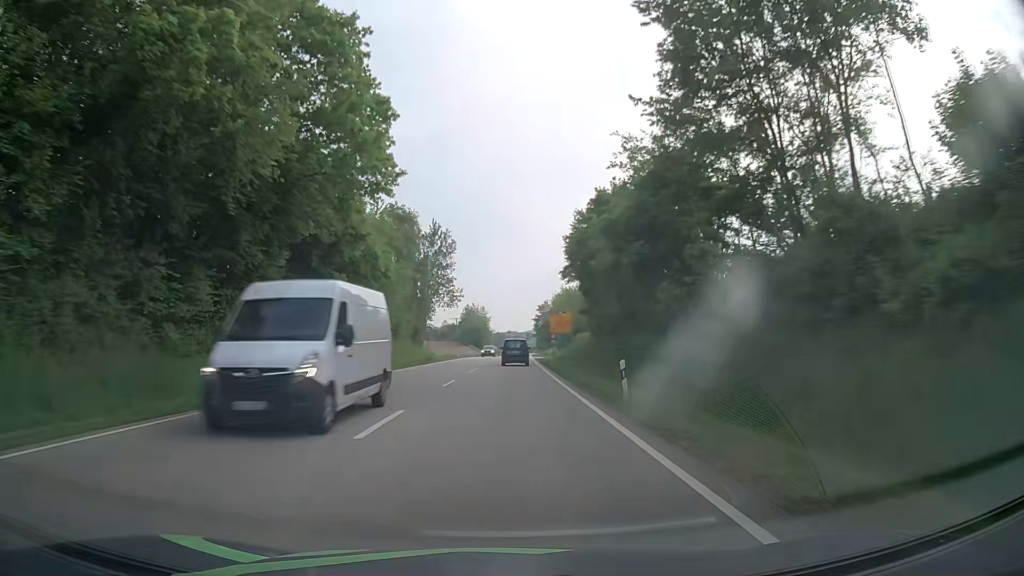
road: primary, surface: asphalt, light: Day
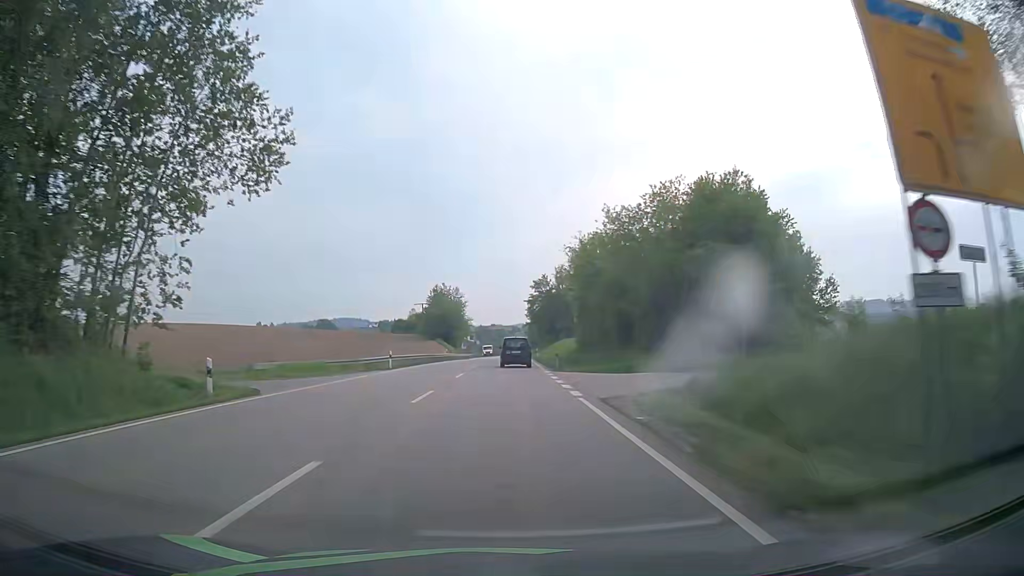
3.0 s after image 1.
(+0.9, +66.6) m; +1°
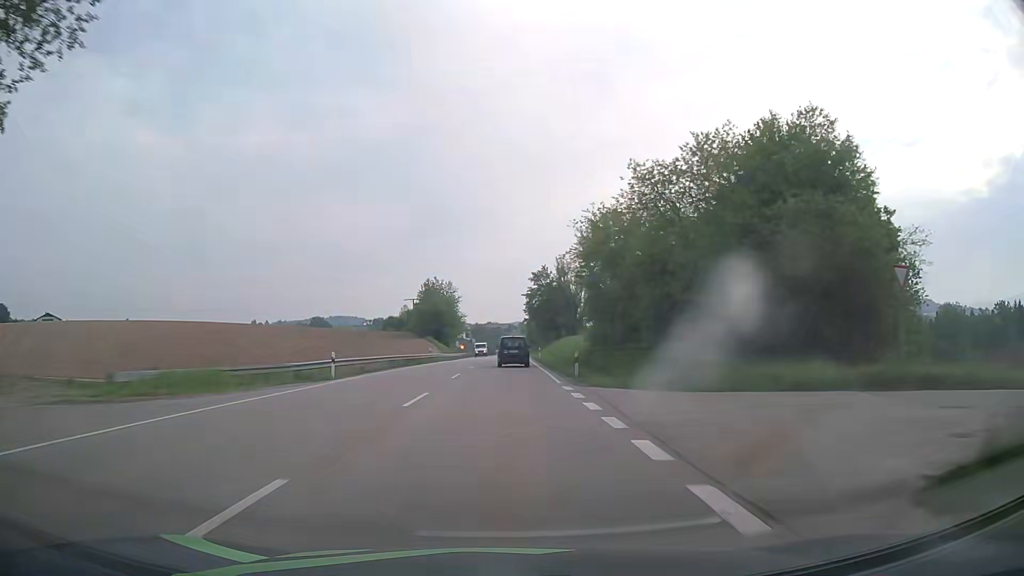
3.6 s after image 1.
(0.0, +12.9) m; 0°
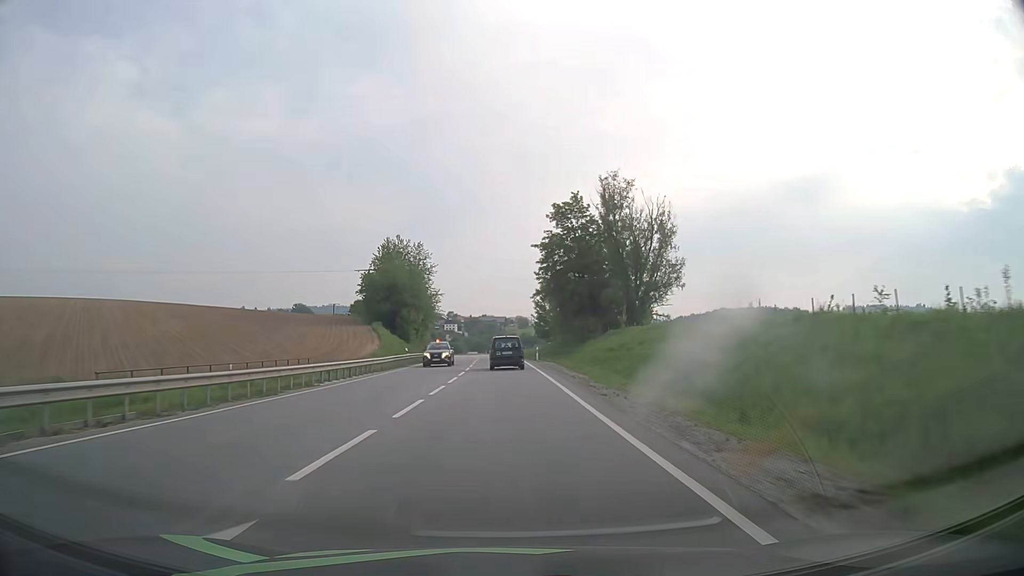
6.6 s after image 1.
(+0.3, +61.5) m; +1°
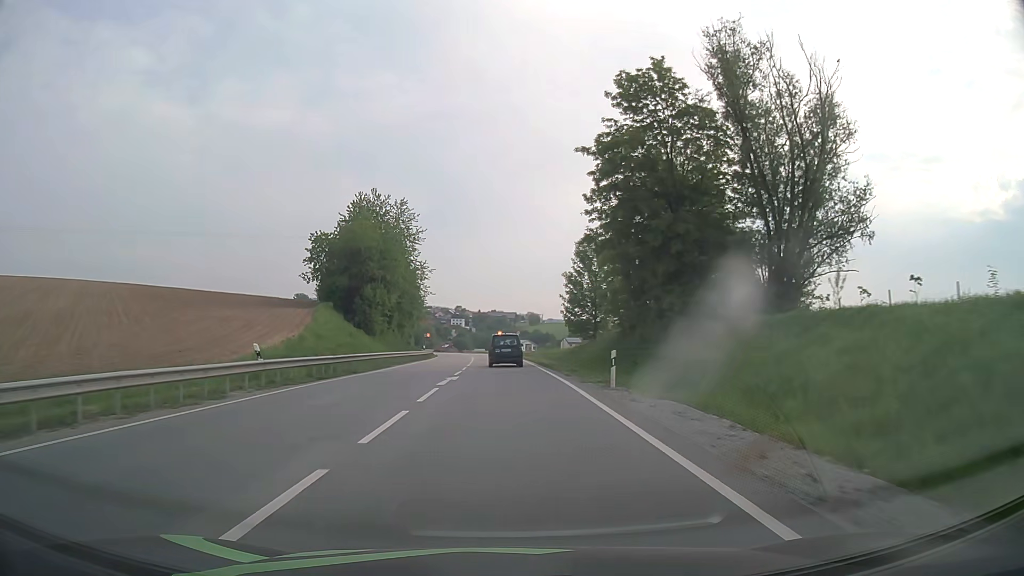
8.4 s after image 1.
(-0.4, +33.9) m; -1°
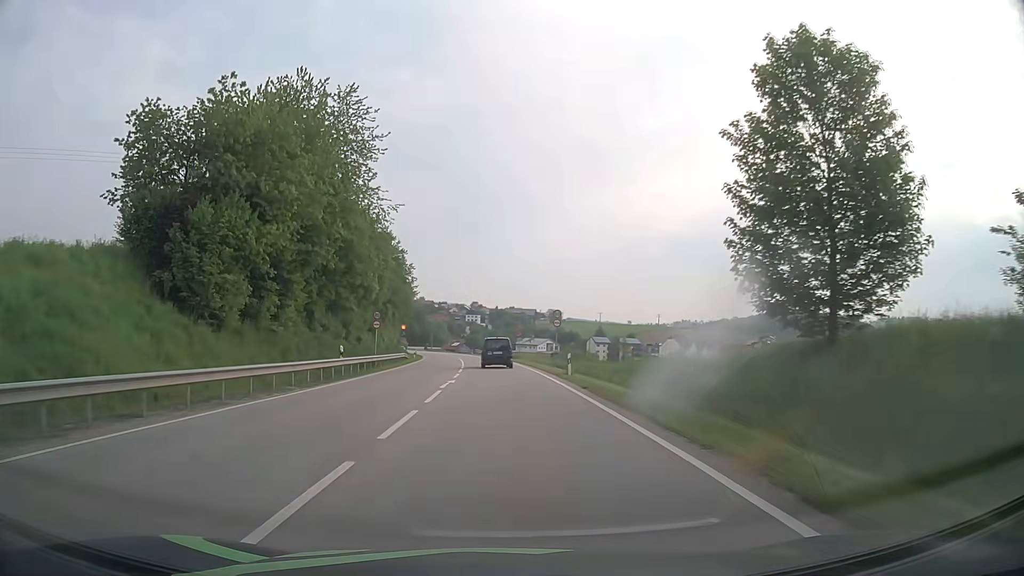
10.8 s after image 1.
(-0.5, +41.5) m; -2°
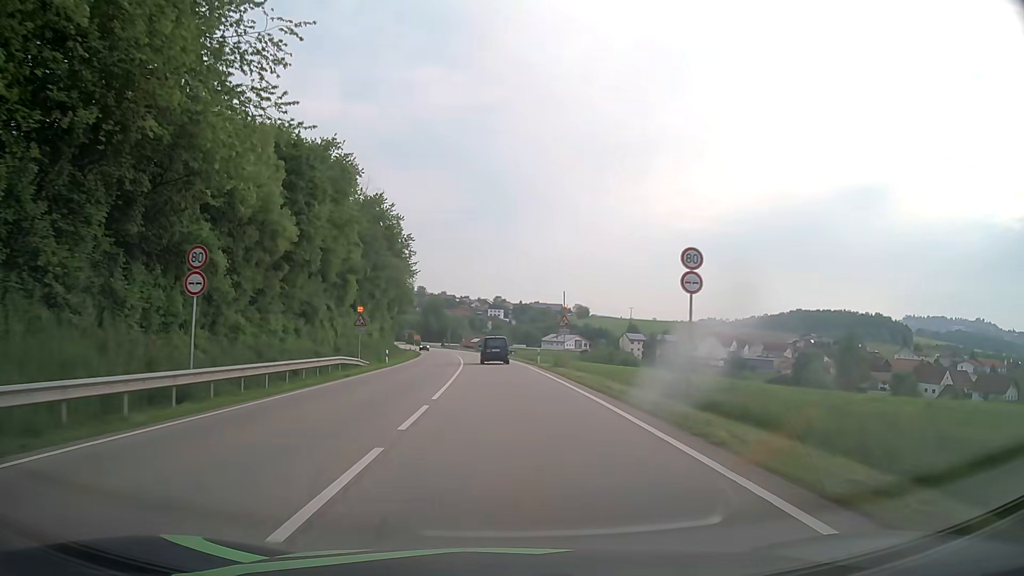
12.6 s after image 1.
(-0.4, +29.1) m; -2°
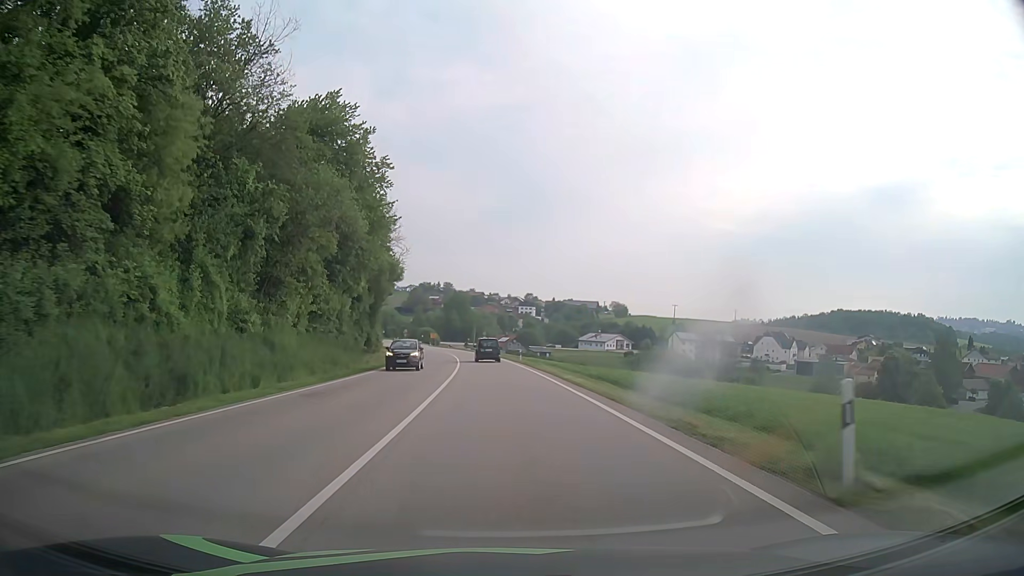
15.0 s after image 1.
(-0.7, +38.0) m; -2°
(0, +10) (0, +20) (-1, +30) (-1, +40) (-2, +50) (-3, +60) (-3, +70) (-5, +80) (-6, +90) (-7, +100) m
